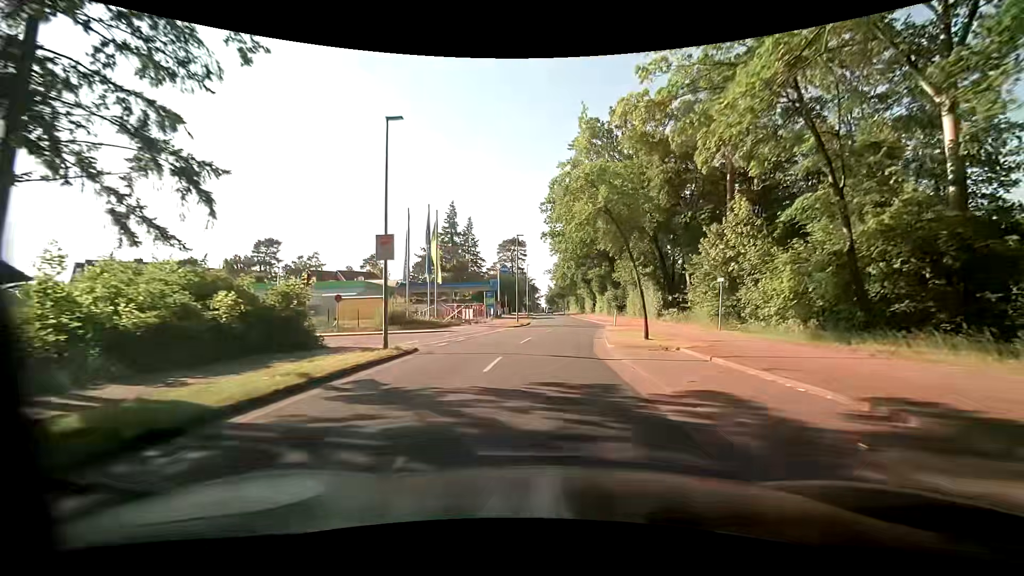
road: tertiary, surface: asphalt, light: Day
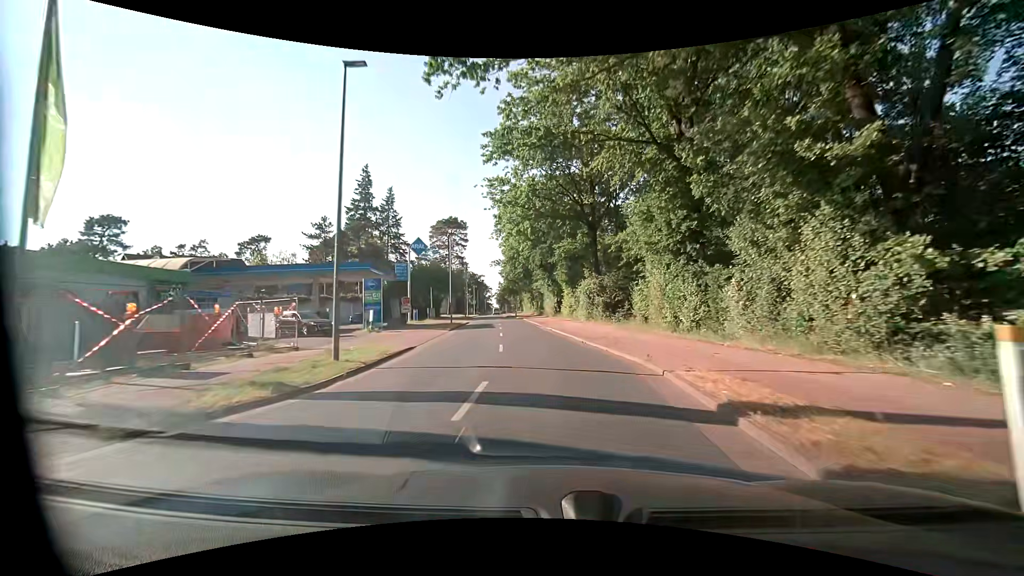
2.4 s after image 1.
(+1.7, +31.6) m; +5°
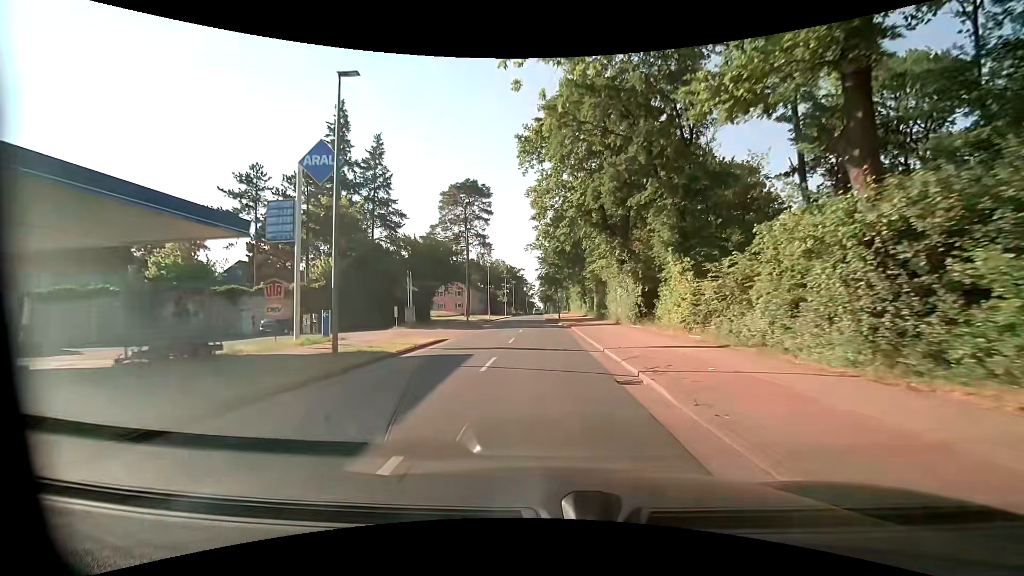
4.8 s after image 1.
(-1.1, +31.6) m; -5°
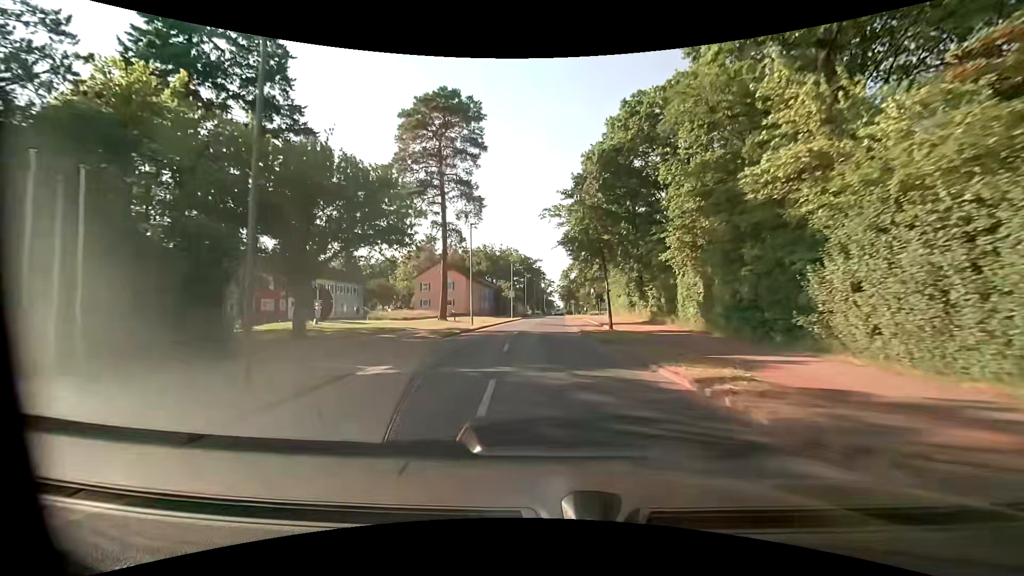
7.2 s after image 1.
(-0.6, +31.7) m; -2°
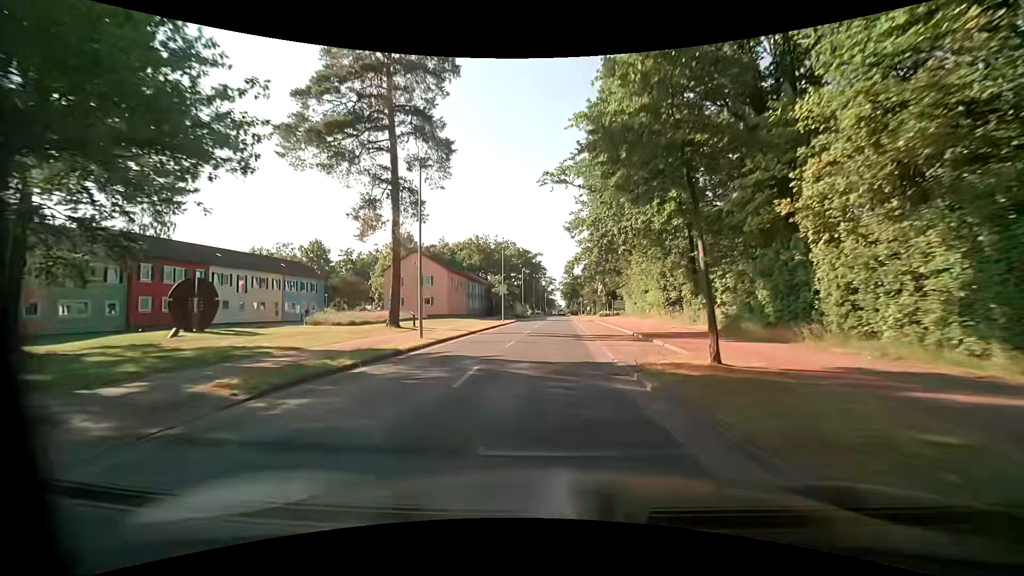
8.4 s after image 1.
(0.0, +15.8) m; 0°
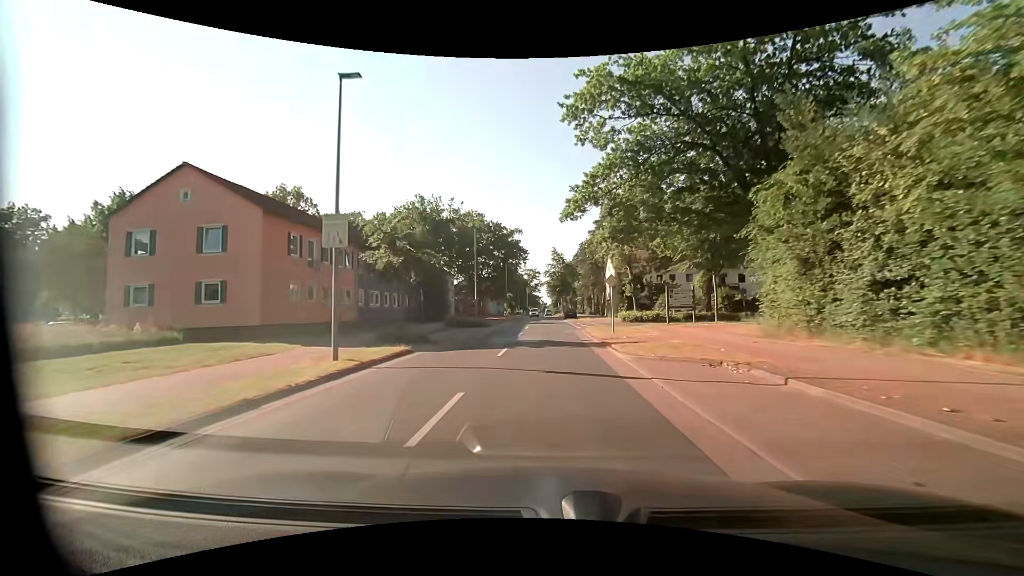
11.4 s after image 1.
(+0.6, +39.6) m; +2°
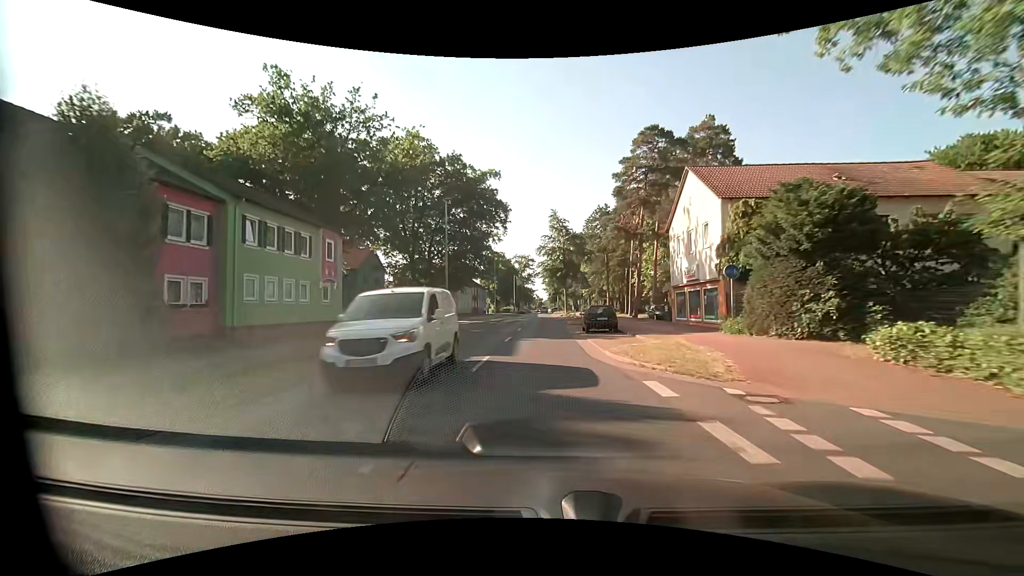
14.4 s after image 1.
(+0.3, +39.8) m; +1°
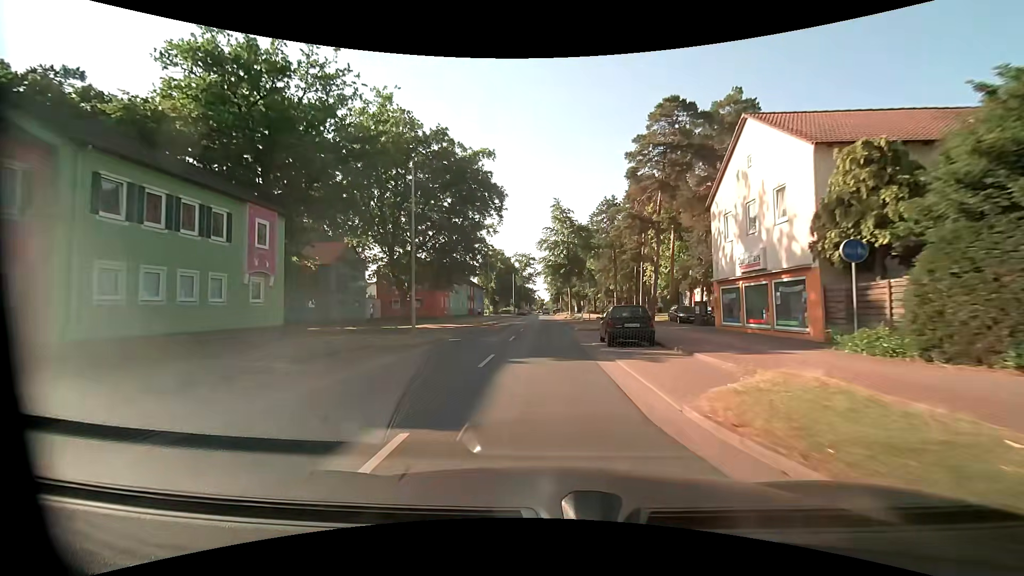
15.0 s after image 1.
(-0.1, +8.0) m; -1°
(0, +10) (0, +20) (0, +30) (0, +40) (0, +50) (0, +60) (0, +70) (0, +80) (0, +90) (0, +100) m
